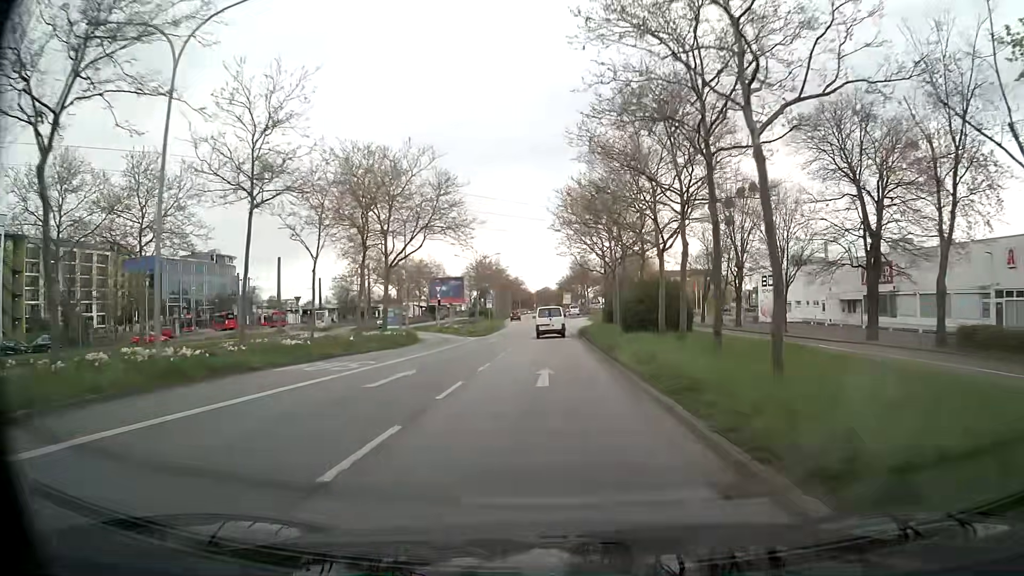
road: primary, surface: asphalt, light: Day
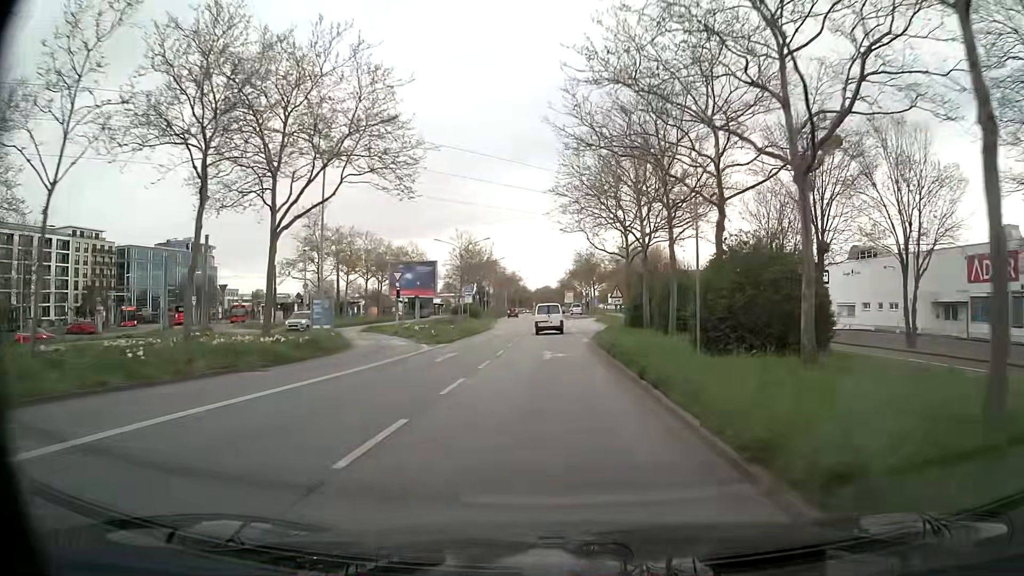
(-0.1, +17.4) m; 0°
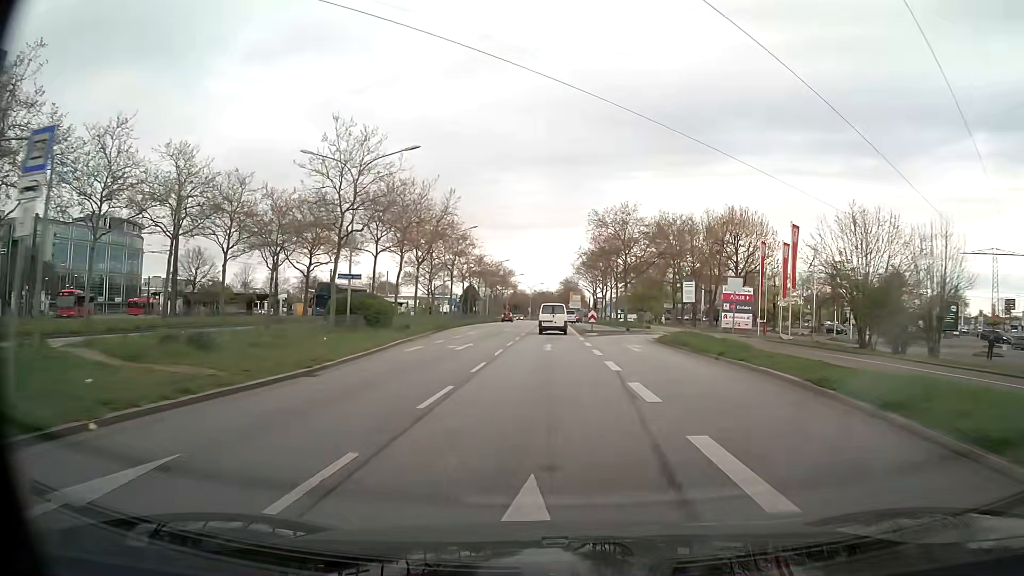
(+0.1, +45.2) m; 0°
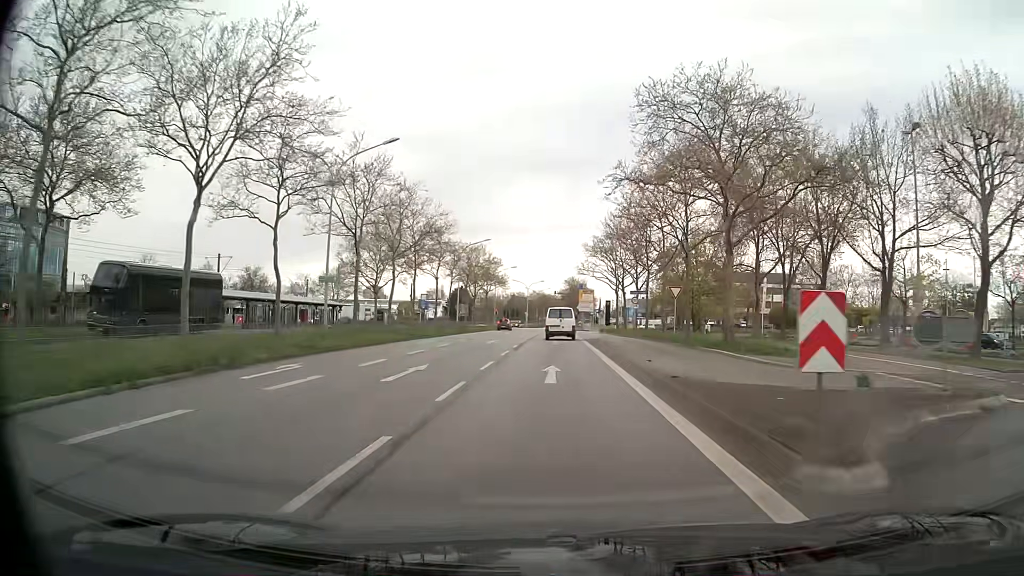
(-0.1, +36.3) m; 0°
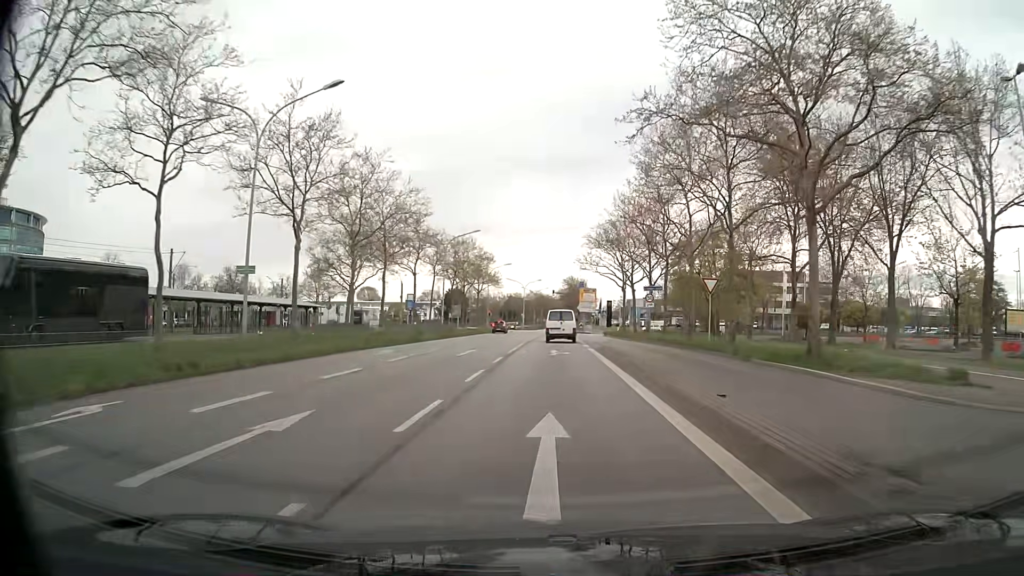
(0.0, +8.9) m; 0°
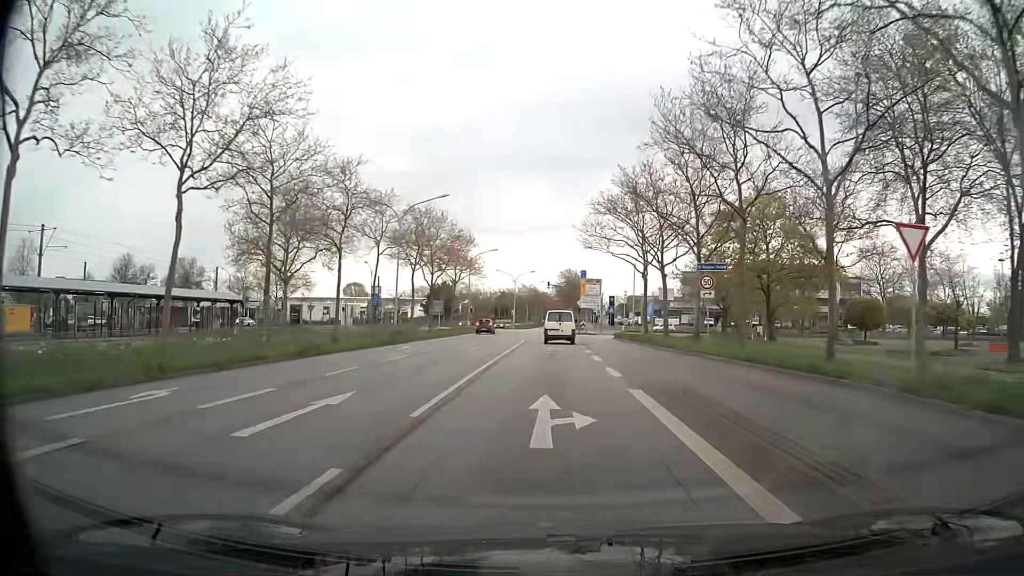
(+0.1, +17.6) m; 0°
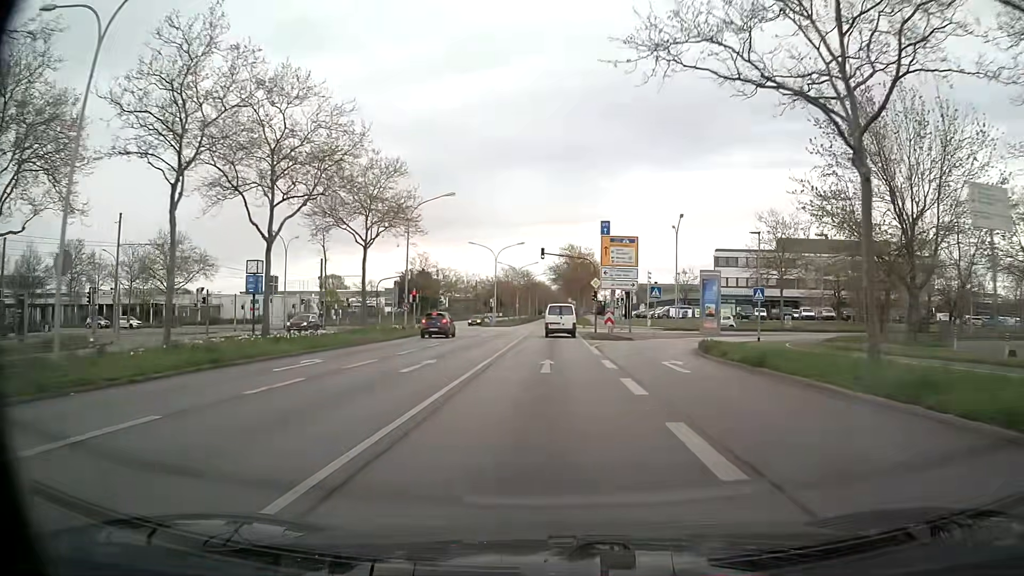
(+0.1, +34.1) m; 0°
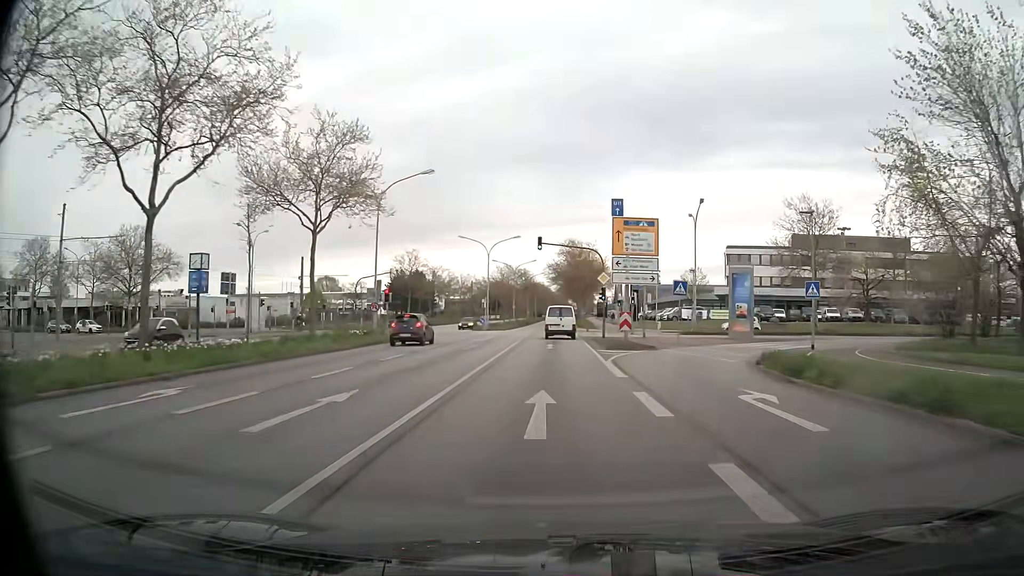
(+0.1, +8.4) m; 0°
